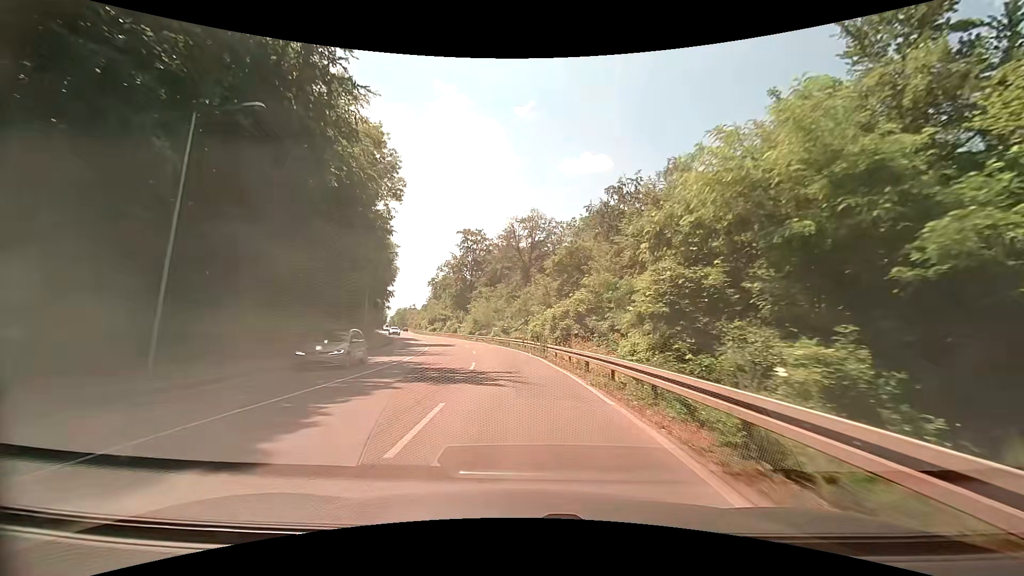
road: secondary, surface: asphalt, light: Day
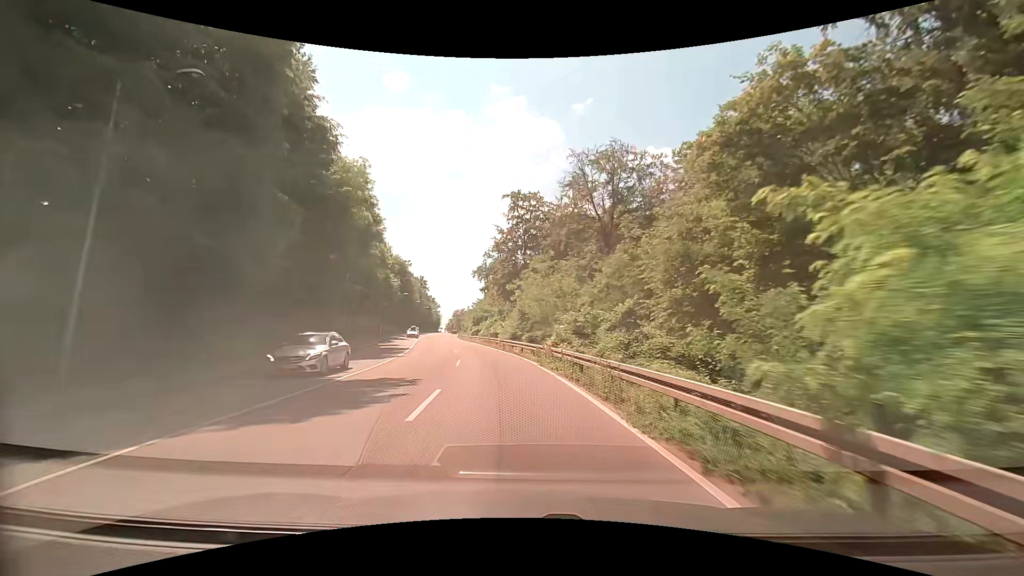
(-1.8, +34.0) m; -8°
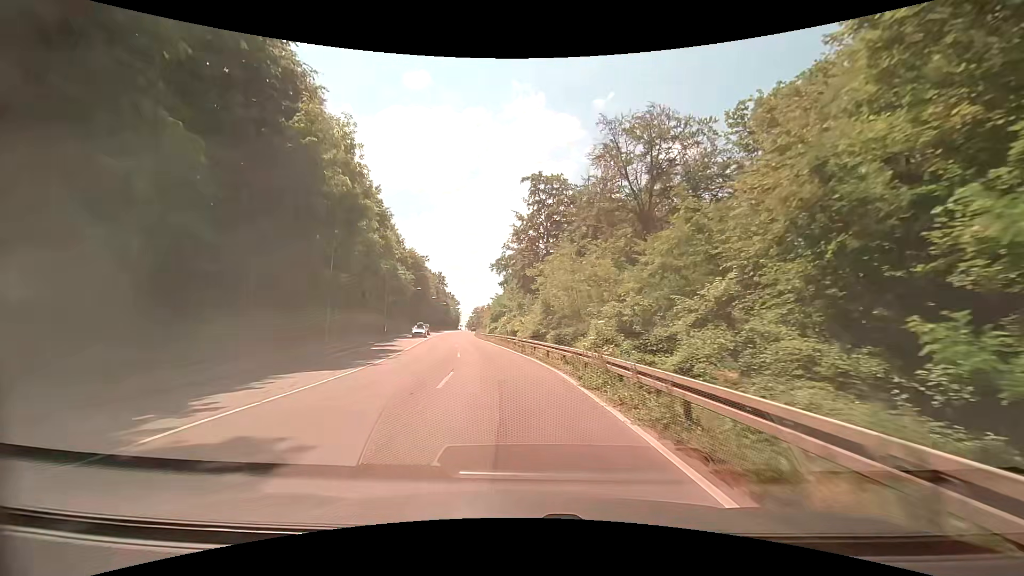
(-0.1, +8.4) m; -2°
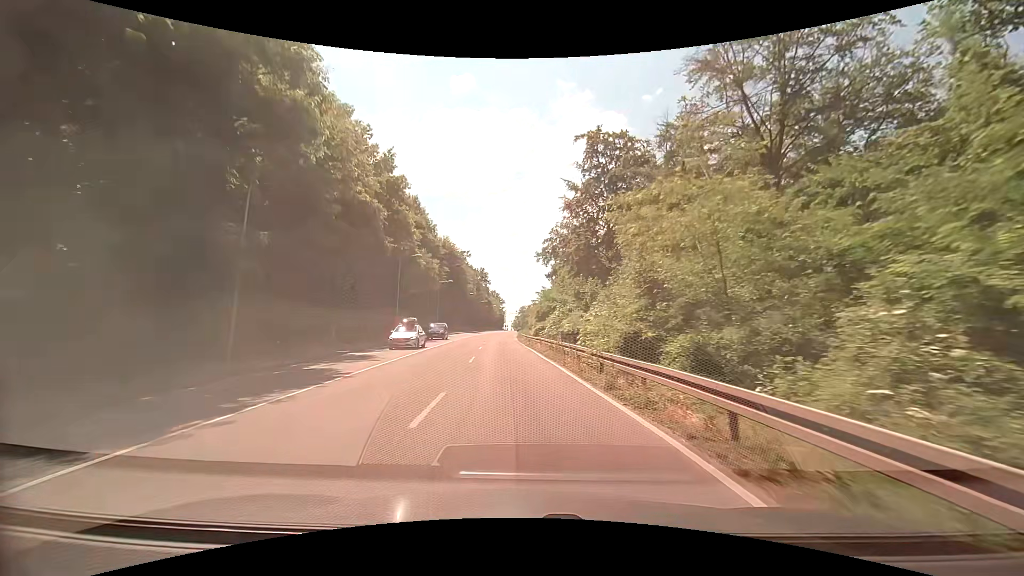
(-0.7, +16.7) m; -5°
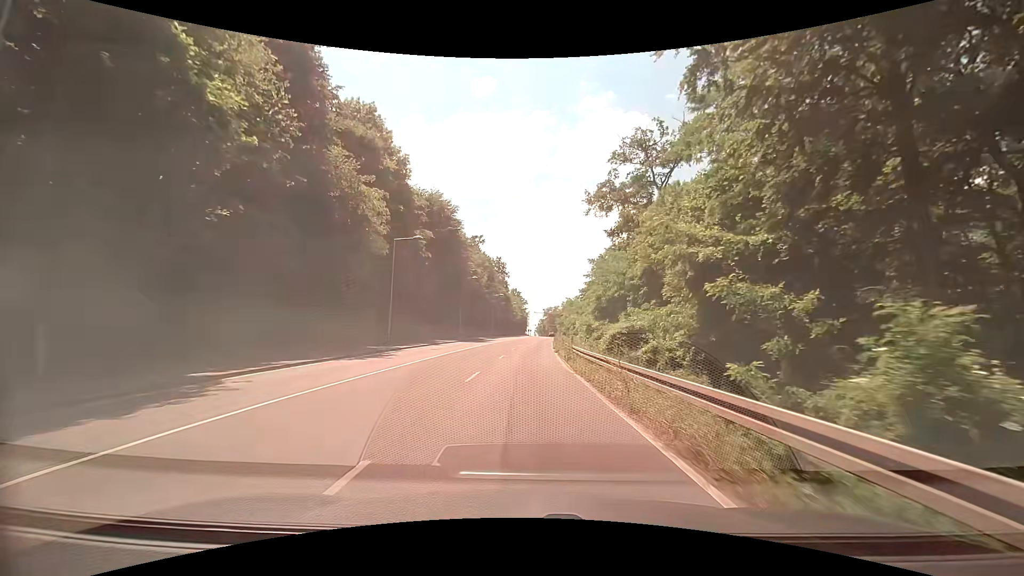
(-1.8, +41.7) m; -3°
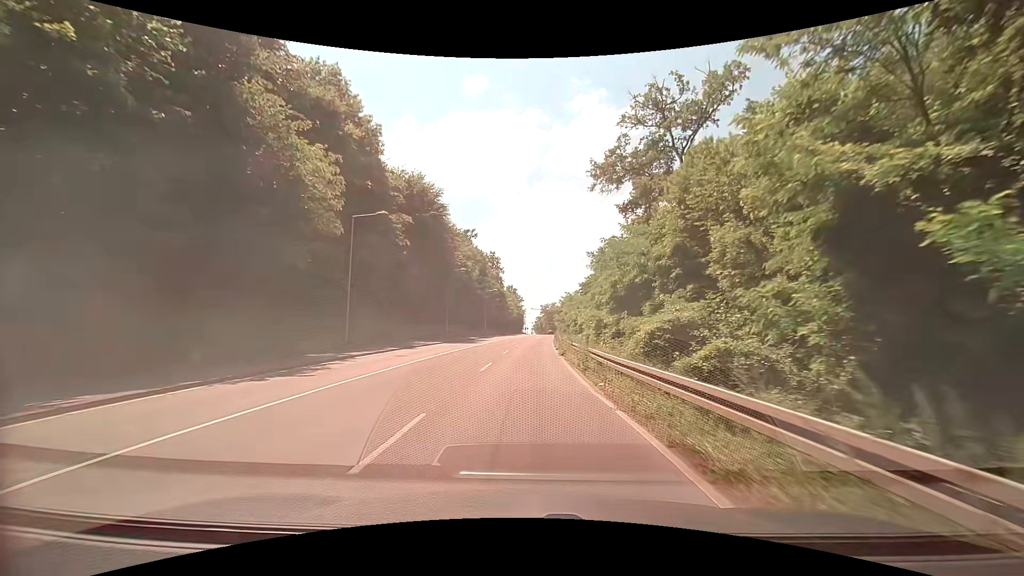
(+0.1, +8.4) m; +1°
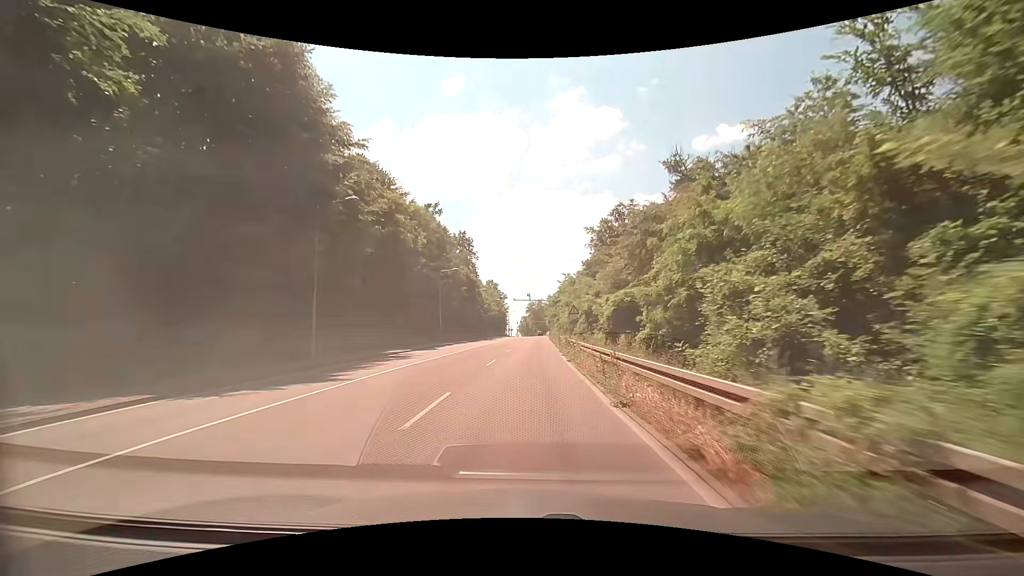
(+0.6, +34.0) m; +1°
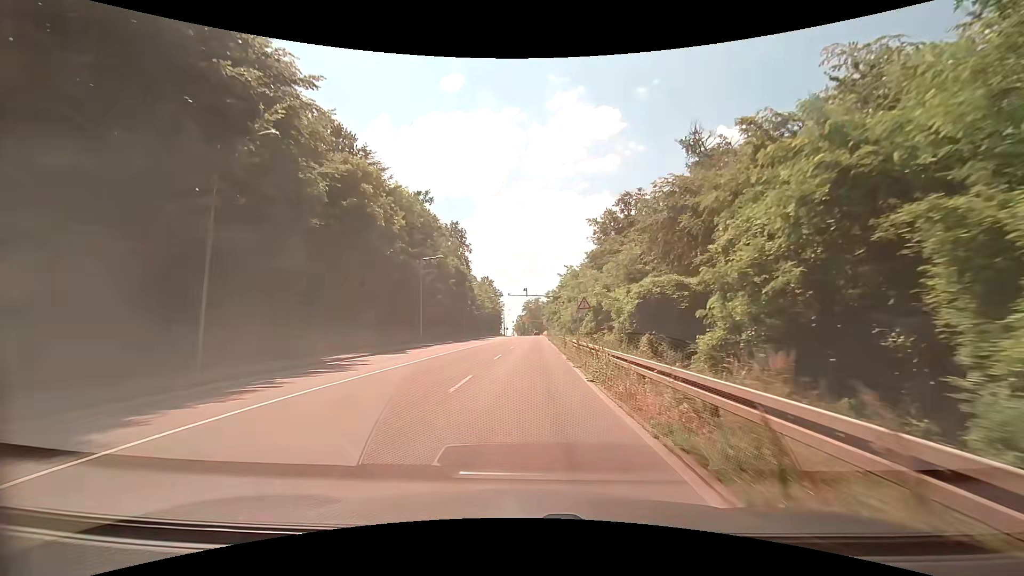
(+0.1, +8.6) m; +1°
(0, +10) (0, +20) (0, +30) (+1, +40) (+1, +50) (+1, +60) (+1, +70) (+1, +80) (+2, +90) (+2, +100) m
